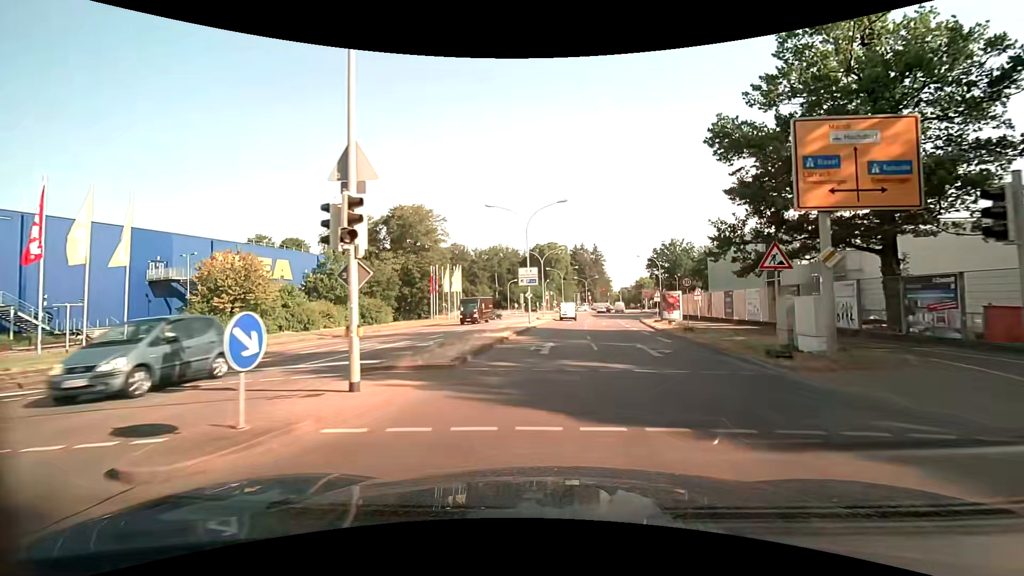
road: secondary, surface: asphalt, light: Day
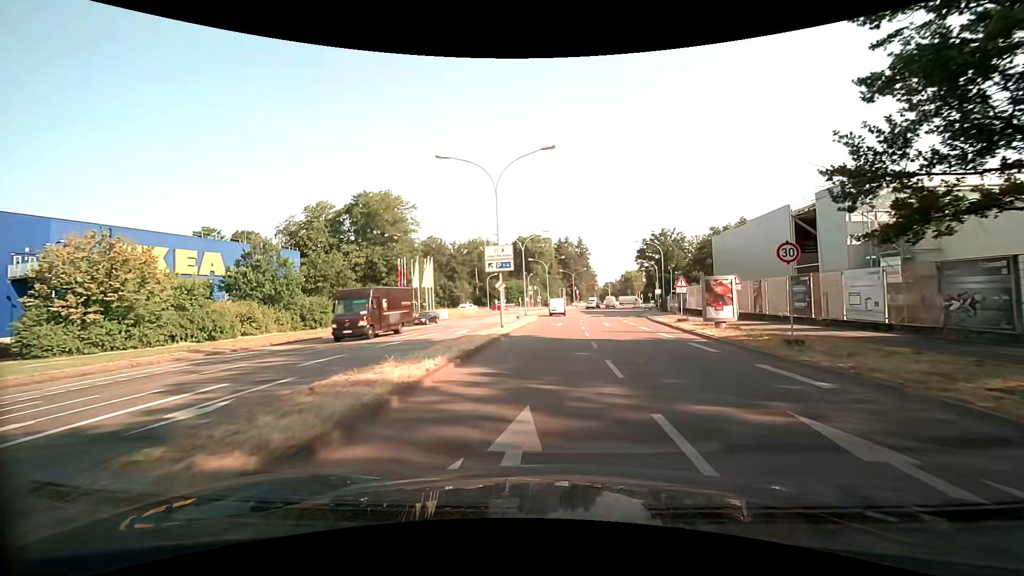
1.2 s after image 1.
(+0.3, +12.7) m; +2°
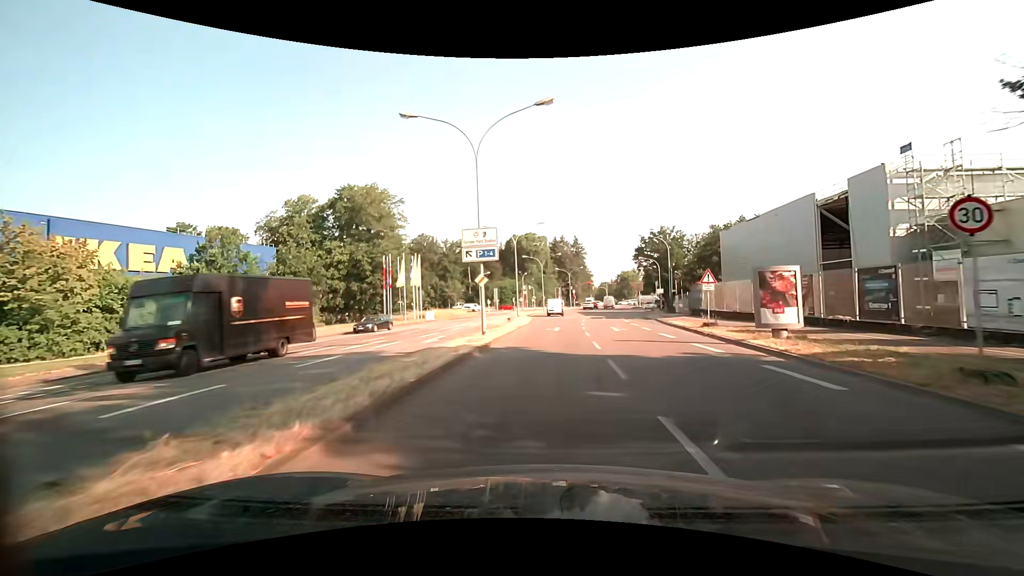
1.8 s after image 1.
(0.0, +6.1) m; +1°
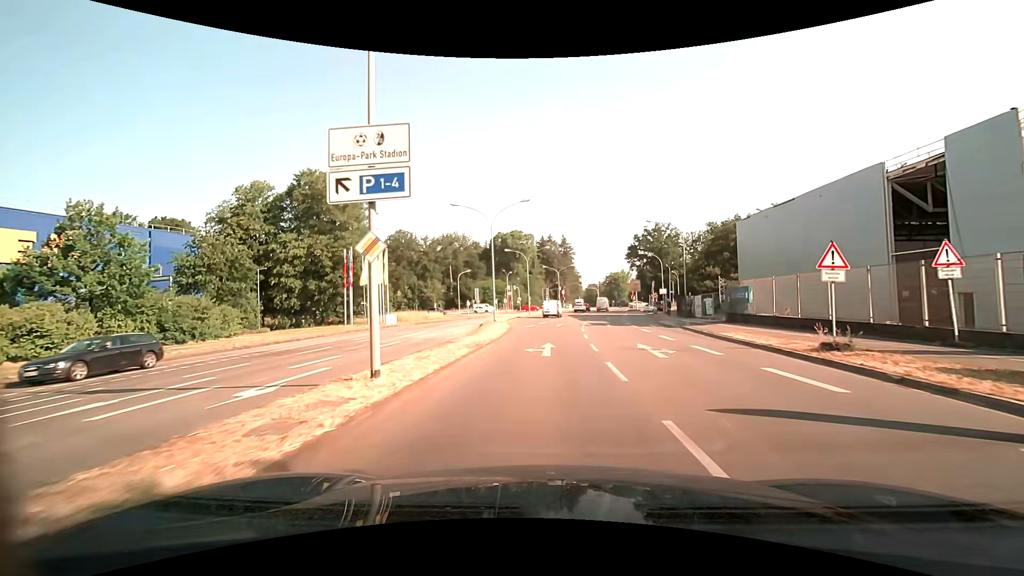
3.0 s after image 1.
(+0.1, +12.1) m; +1°
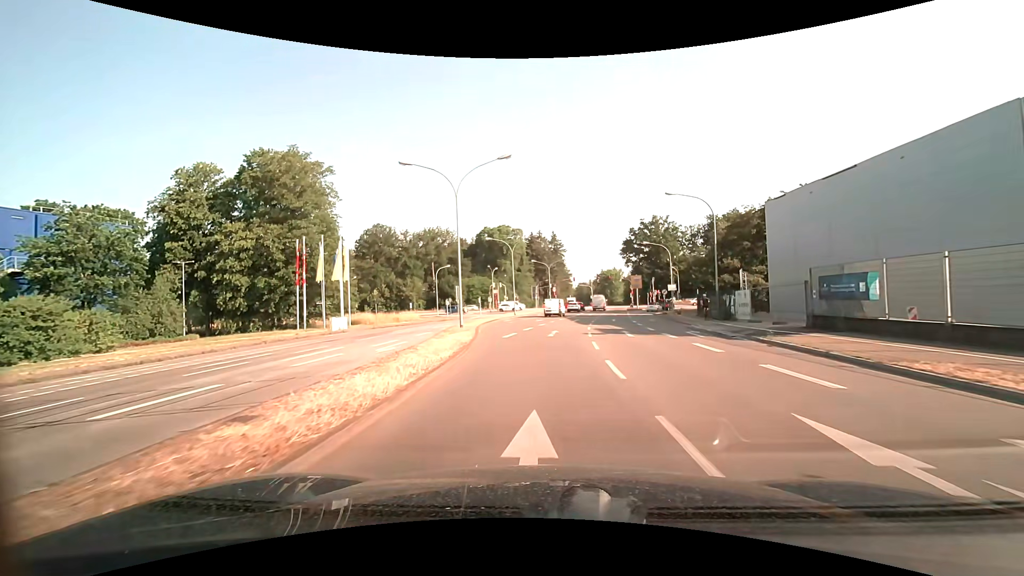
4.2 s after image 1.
(+0.2, +11.9) m; +1°
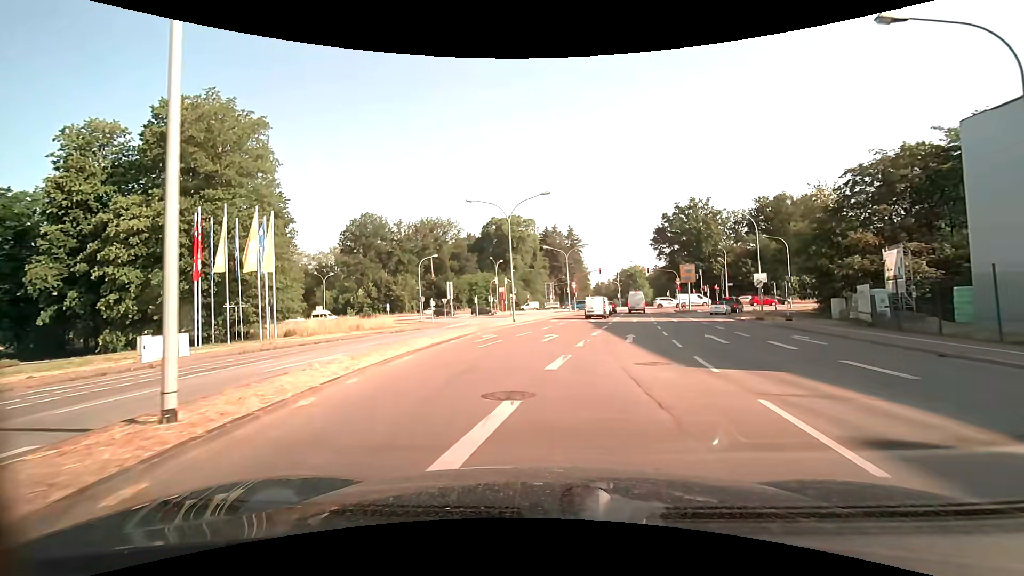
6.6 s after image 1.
(+0.2, +22.8) m; -1°
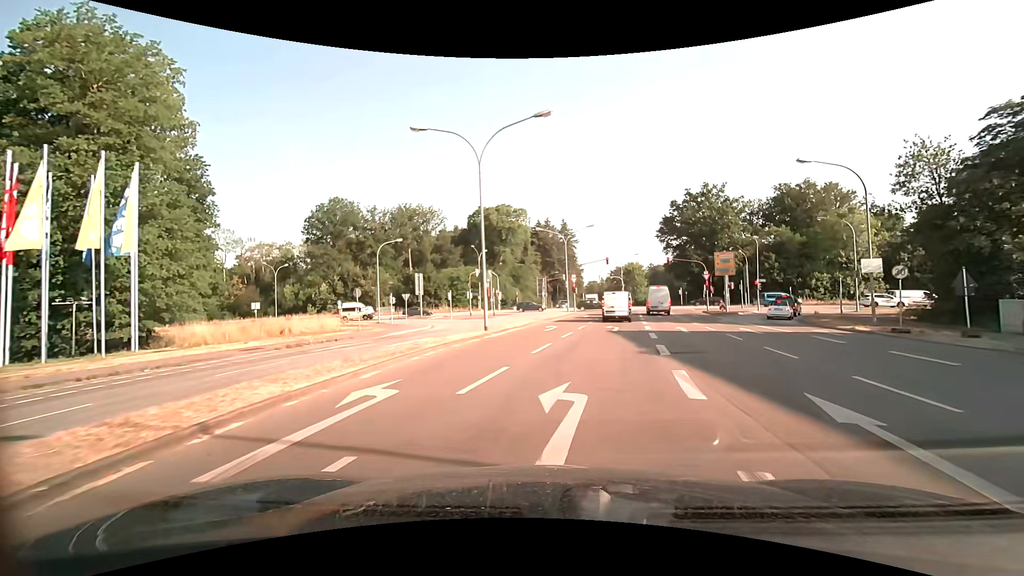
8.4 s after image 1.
(-0.1, +15.2) m; +1°
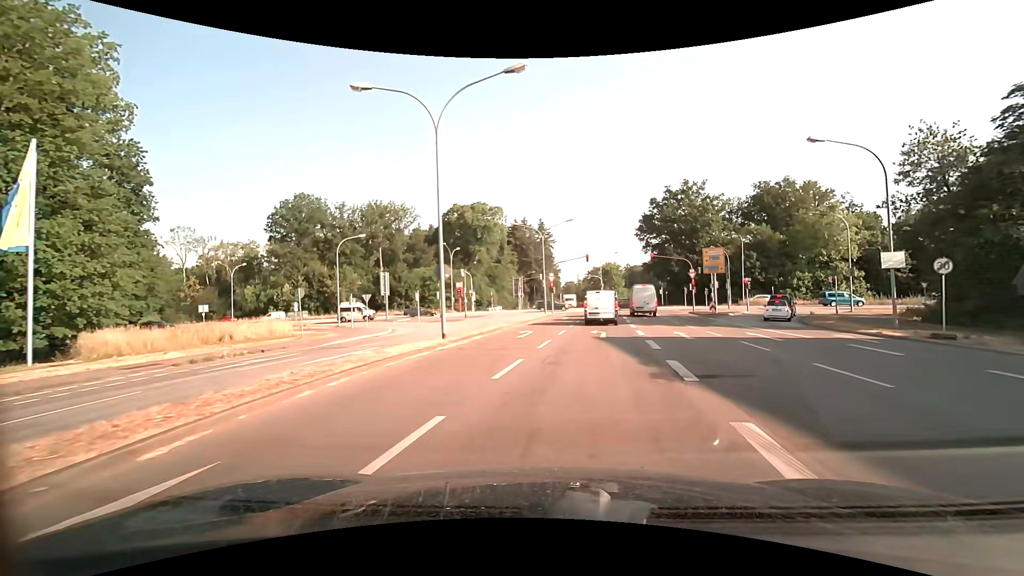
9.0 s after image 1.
(+0.1, +4.3) m; +3°
(+1, +10) (+2, +20) (+3, +30) (+4, +40) (+6, +50) (+7, +60) (+6, +69) (+1, +78) (-8, +81) (-18, +83) m
